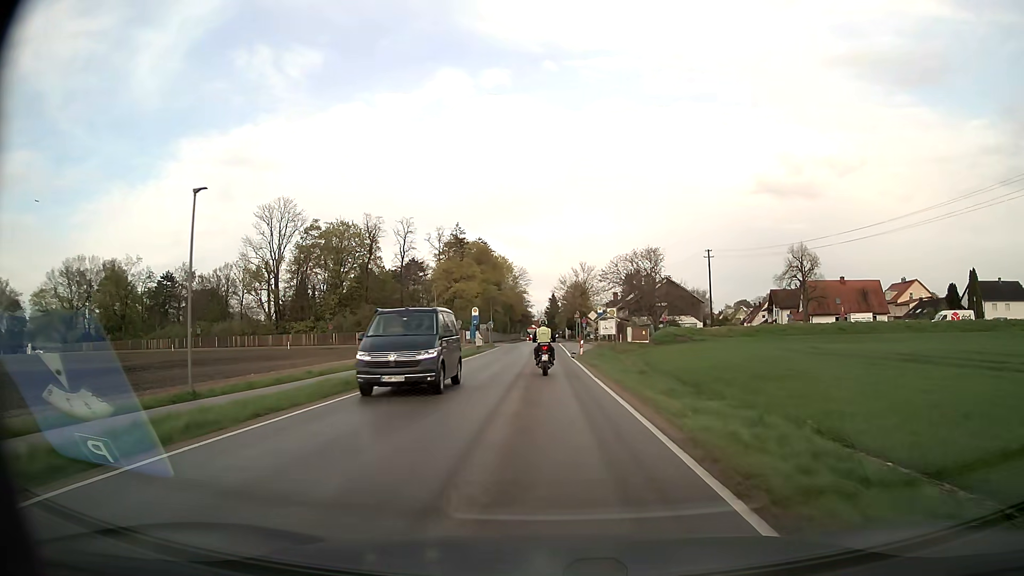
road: secondary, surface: asphalt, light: Day
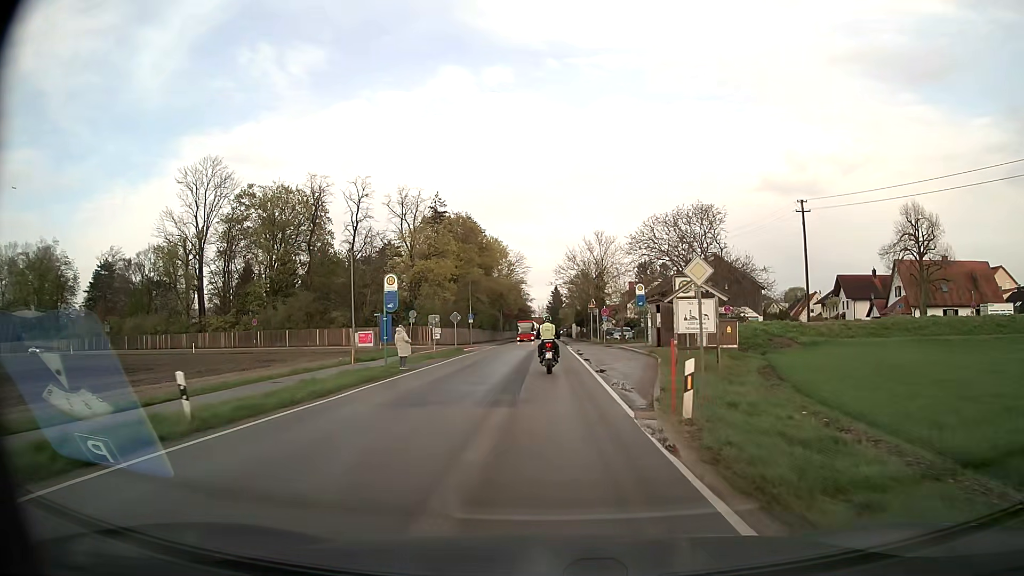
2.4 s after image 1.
(-0.1, +29.7) m; 0°
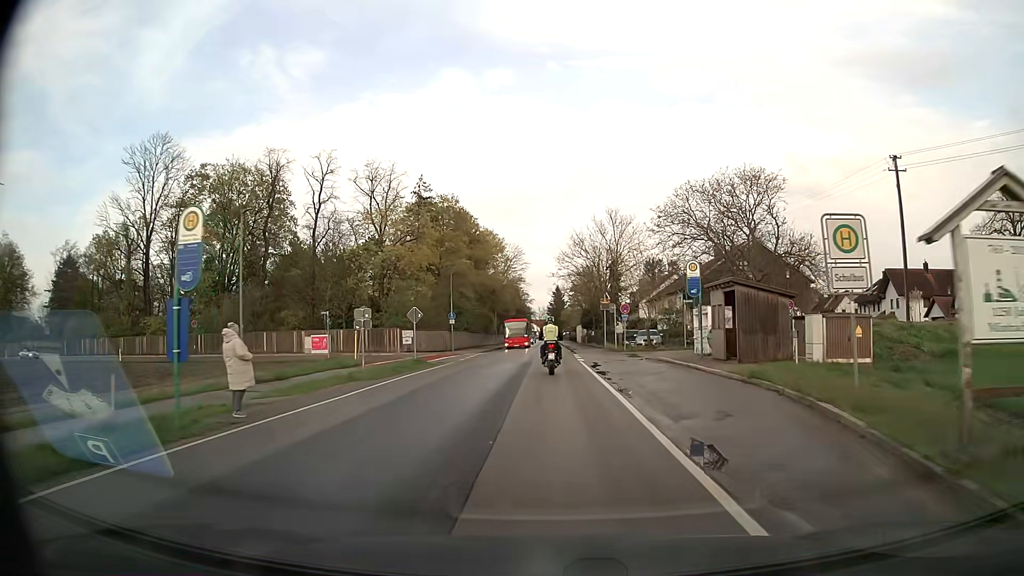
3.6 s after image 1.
(0.0, +14.8) m; 0°
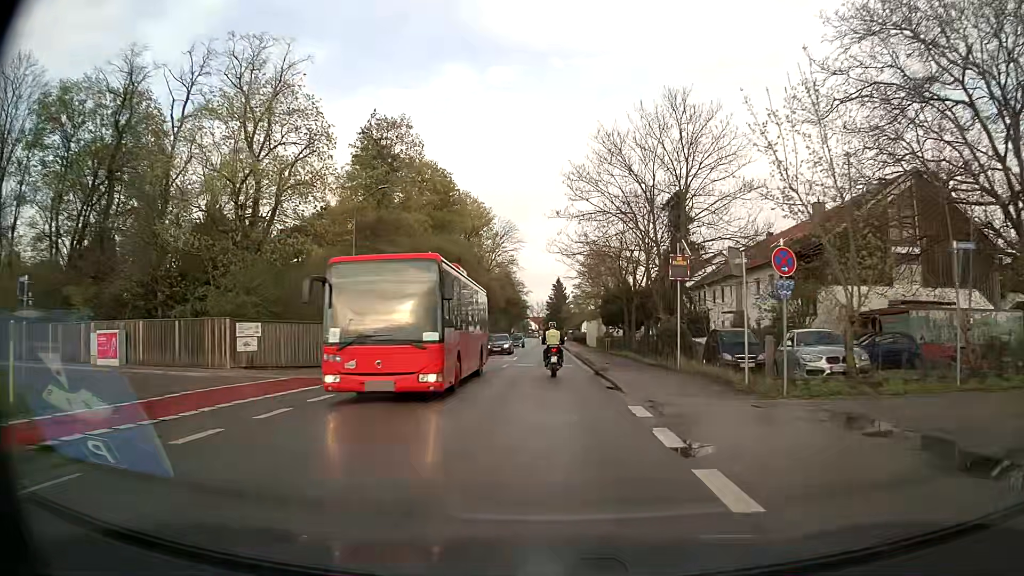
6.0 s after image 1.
(-0.1, +29.7) m; 0°
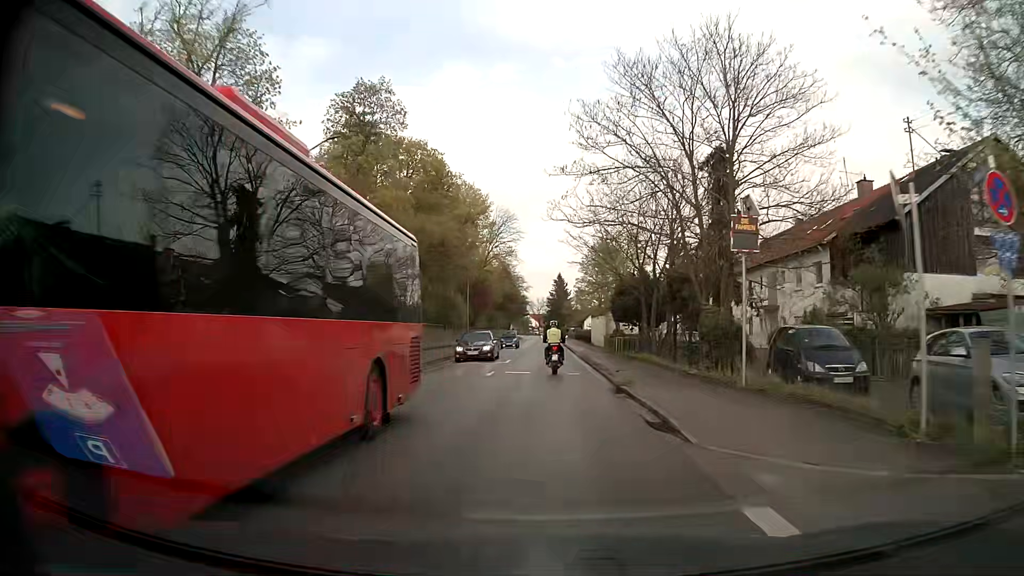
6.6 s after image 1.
(0.0, +7.5) m; 0°
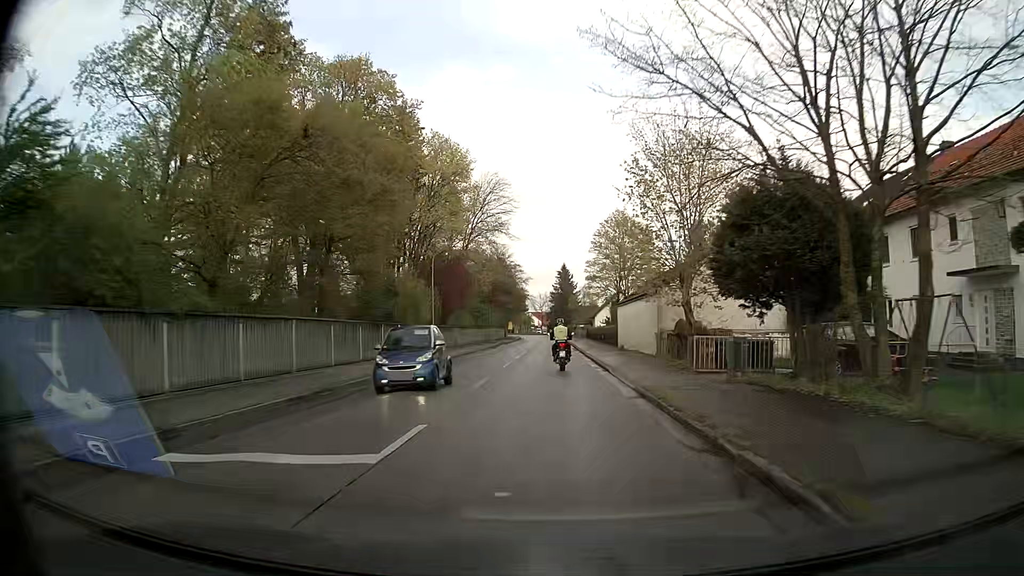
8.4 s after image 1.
(0.0, +23.2) m; +1°
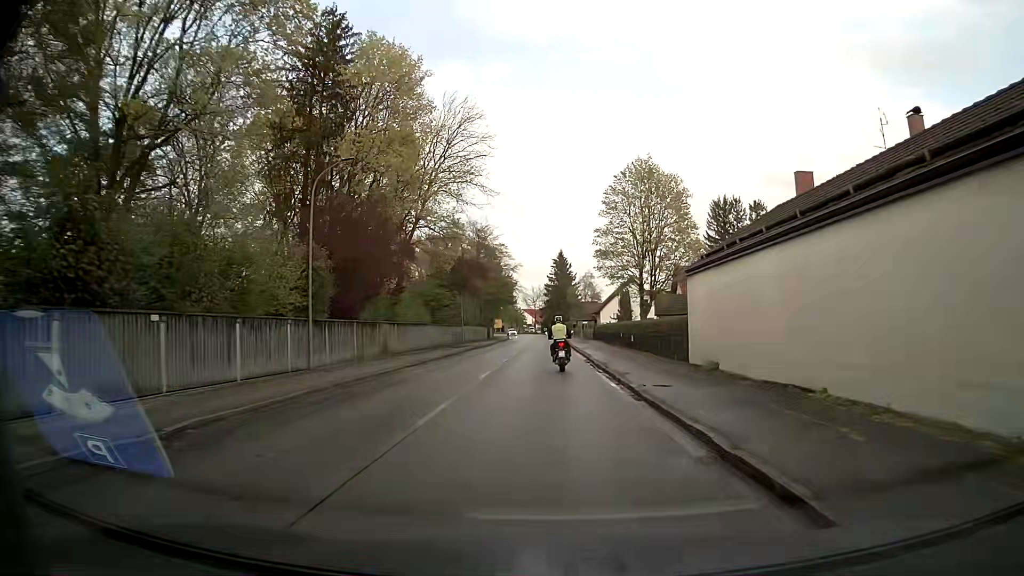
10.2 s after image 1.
(-0.3, +24.3) m; -1°
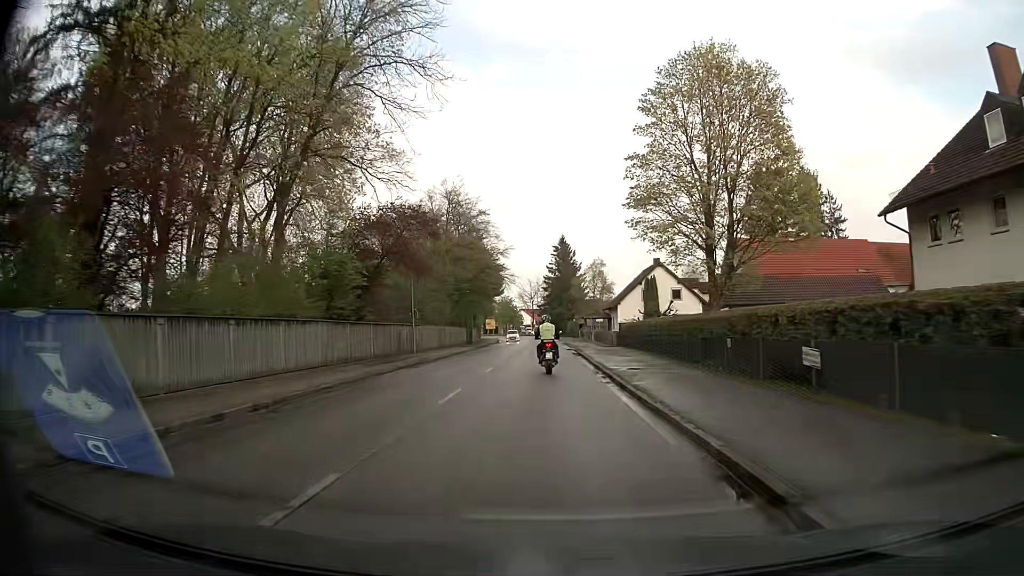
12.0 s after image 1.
(+0.3, +24.4) m; +1°
(0, +10) (0, +20) (0, +30) (0, +40) (0, +50) (-1, +60) (-1, +70) (-1, +80) (-1, +90) (-2, +100) m
